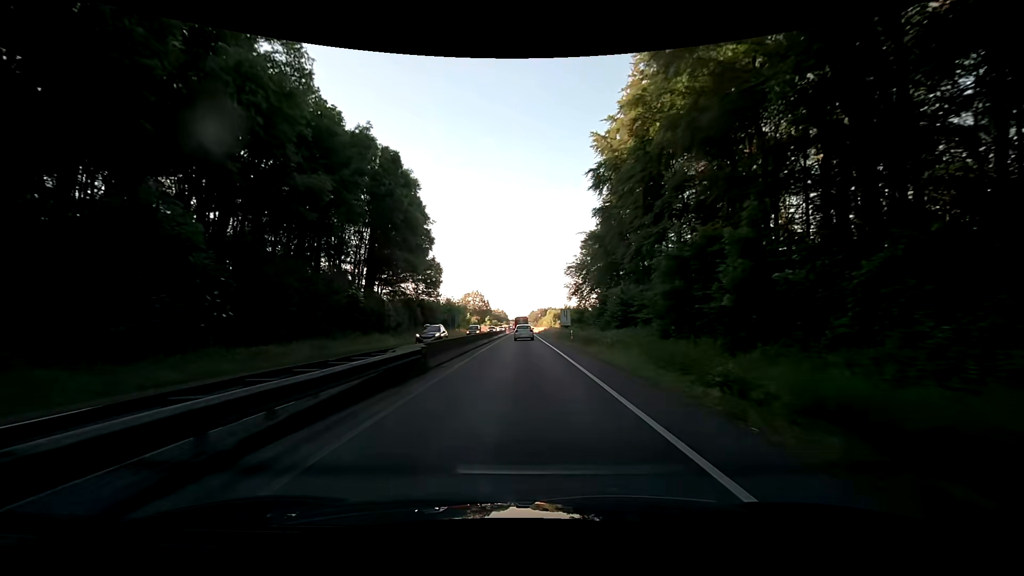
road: trunk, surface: asphalt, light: Day
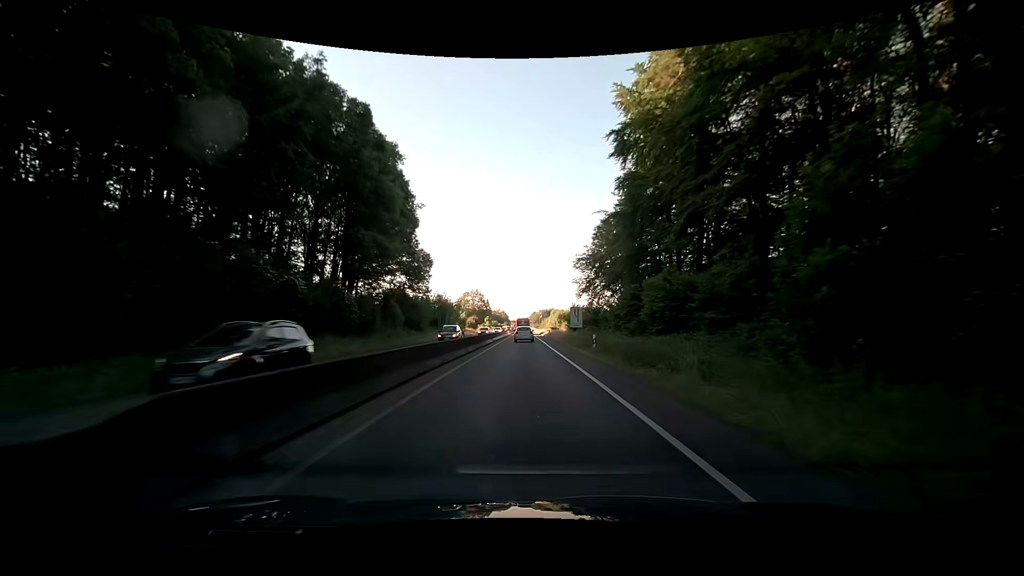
(+0.1, +11.3) m; 0°
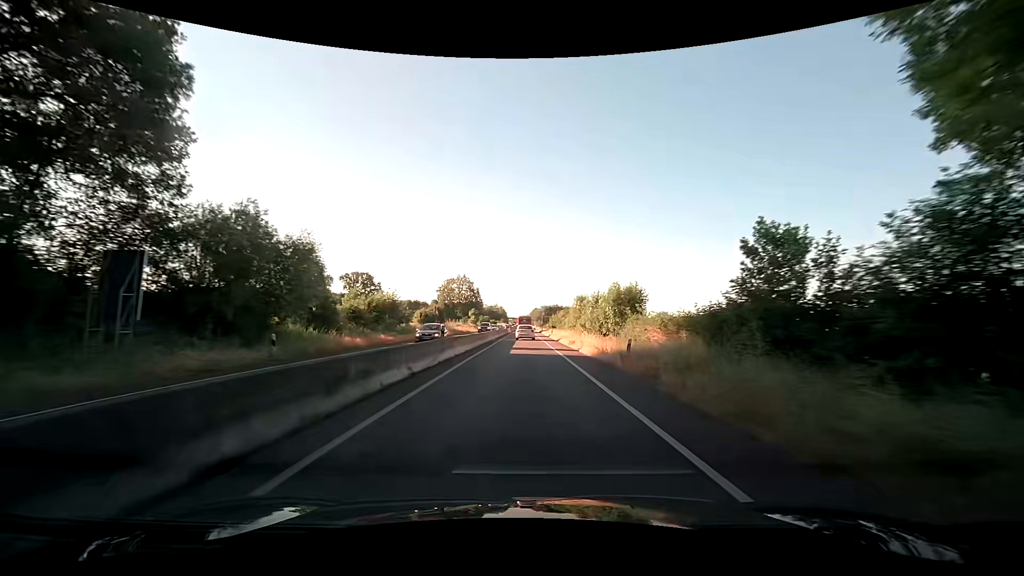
(+0.2, +57.2) m; 0°
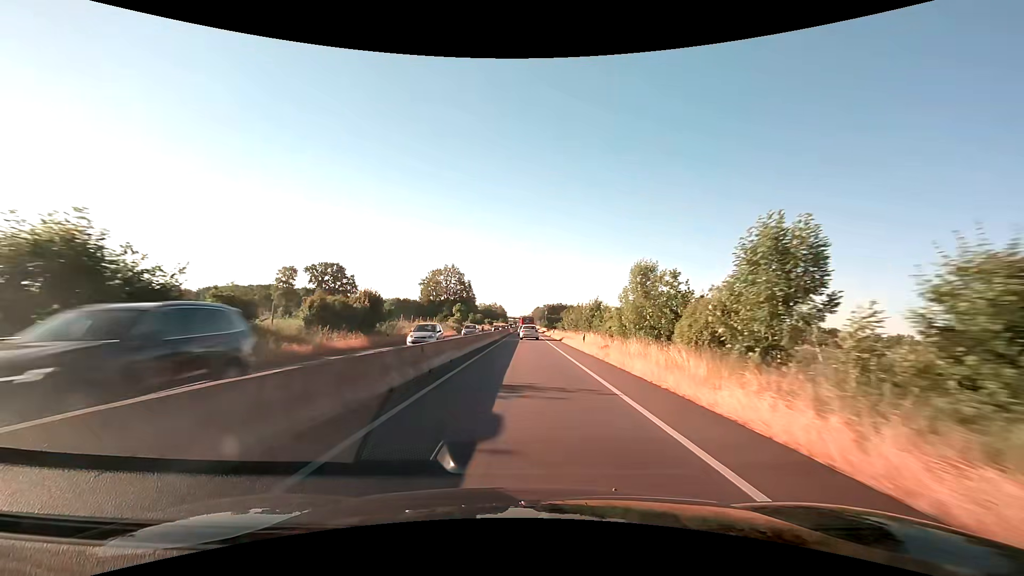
(-0.1, +35.2) m; 0°
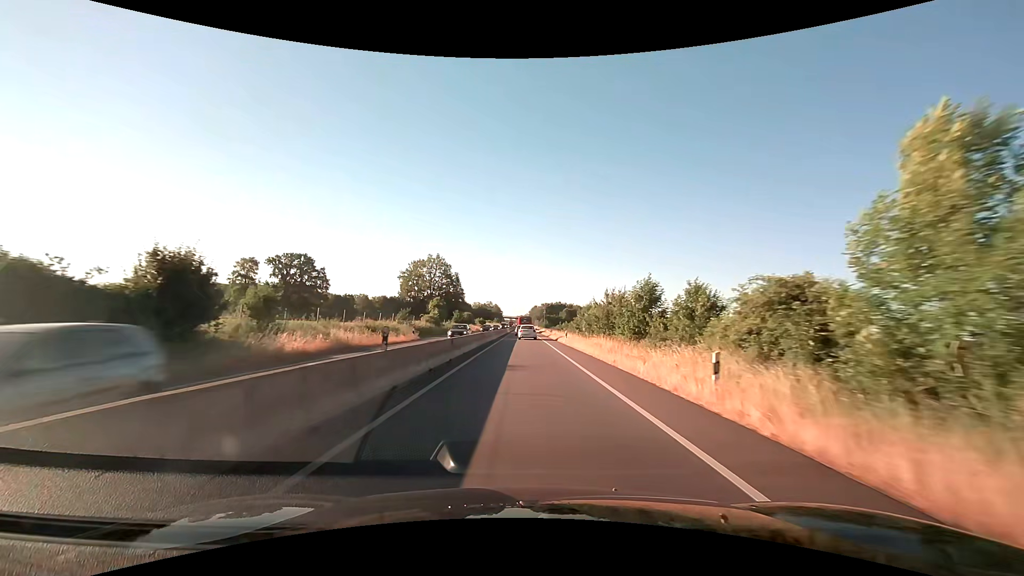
(+0.1, +23.9) m; 0°
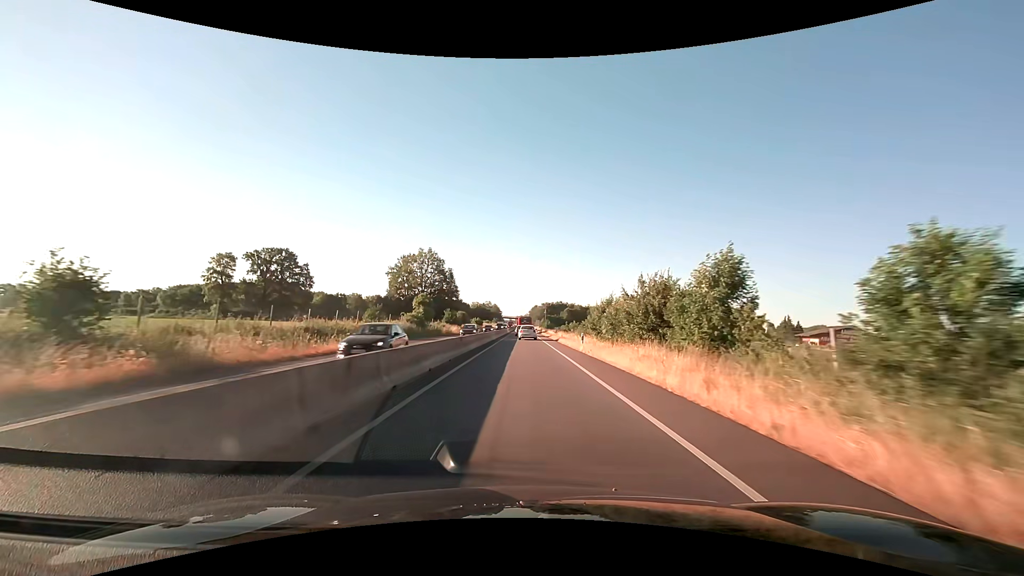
(0.0, +12.1) m; 0°
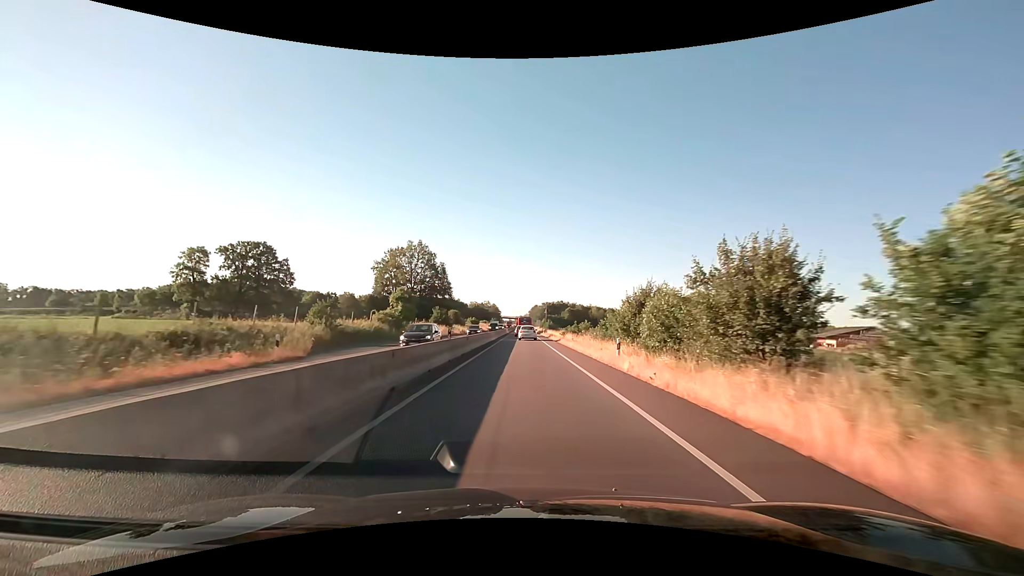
(0.0, +12.1) m; 0°
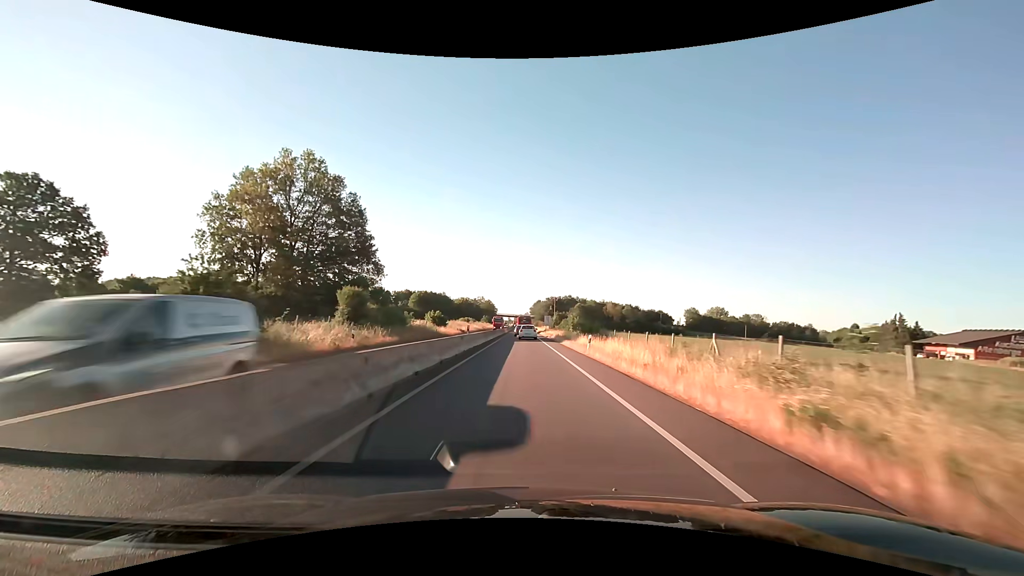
(0.0, +52.5) m; 0°
(0, +10) (0, +20) (0, +30) (0, +40) (0, +50) (0, +60) (0, +70) (0, +80) (0, +90) (0, +100) m
